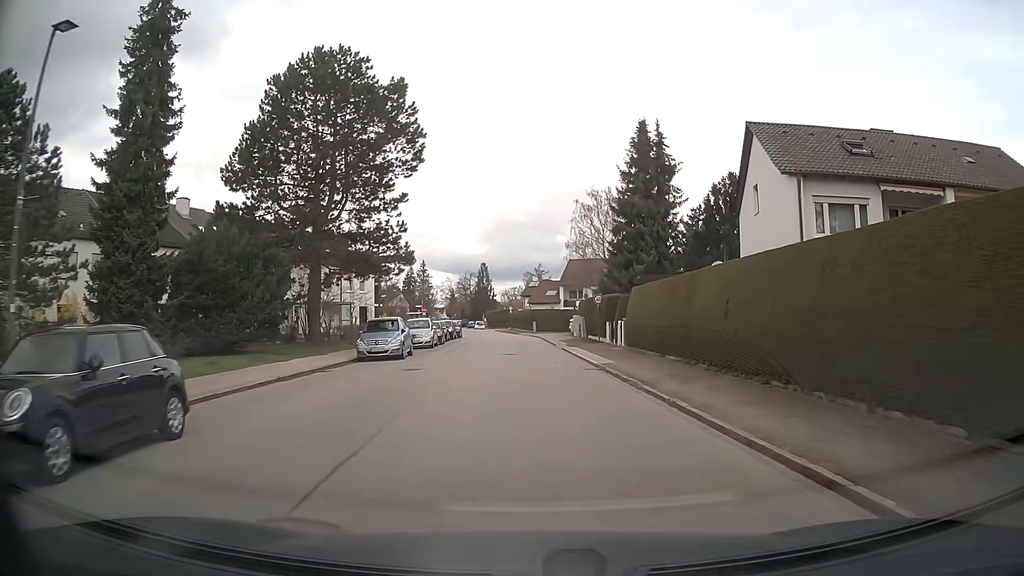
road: residential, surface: asphalt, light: Day
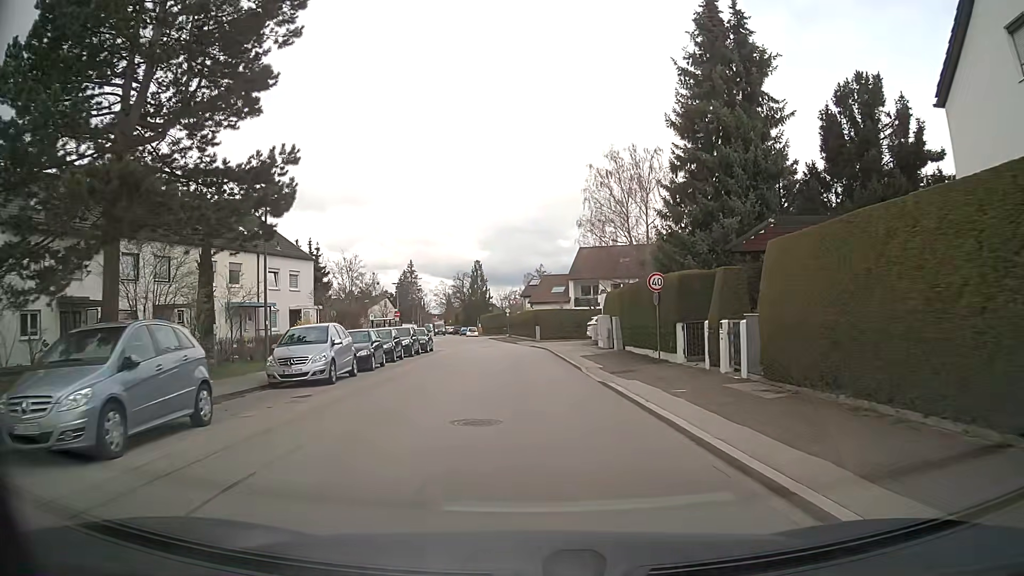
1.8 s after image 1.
(0.0, +18.6) m; 0°
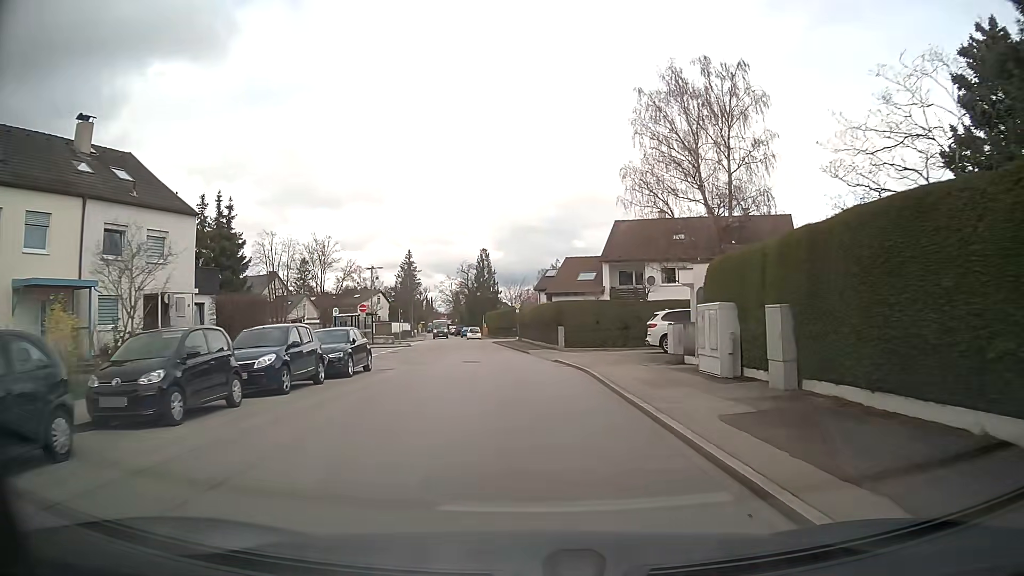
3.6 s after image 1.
(-0.3, +19.1) m; -1°
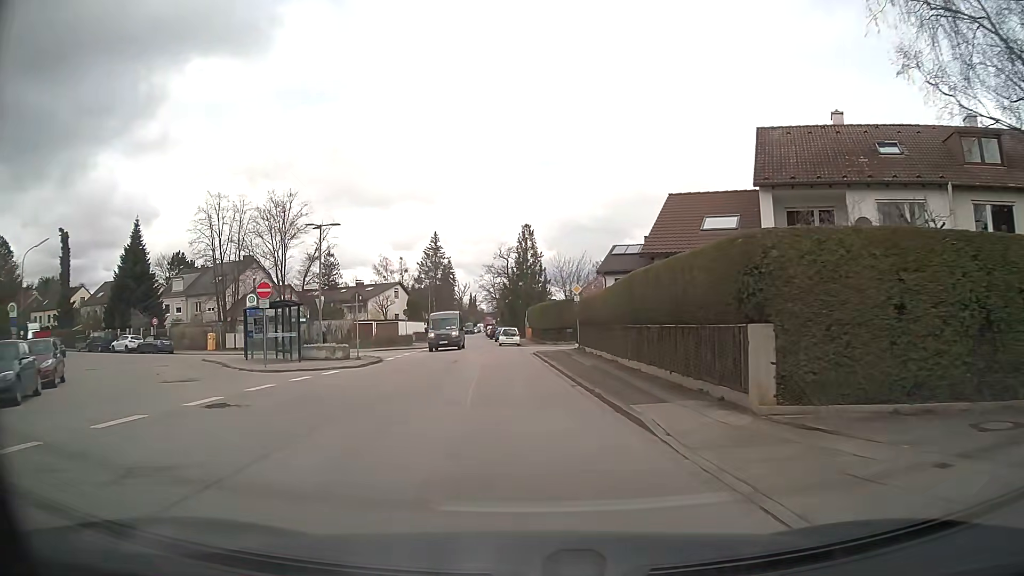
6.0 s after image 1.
(-0.9, +25.6) m; -4°
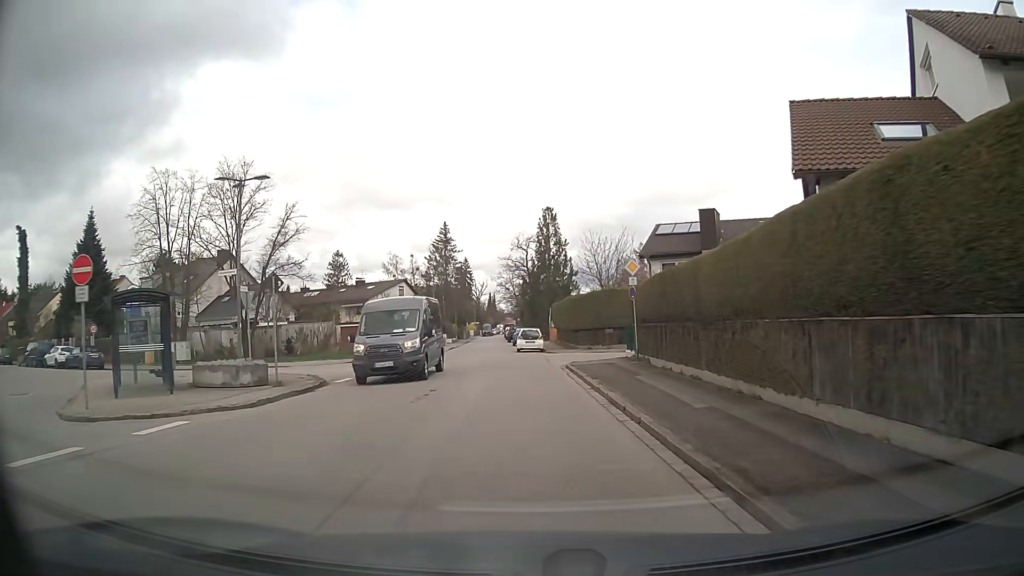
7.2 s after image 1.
(-0.2, +12.0) m; -2°
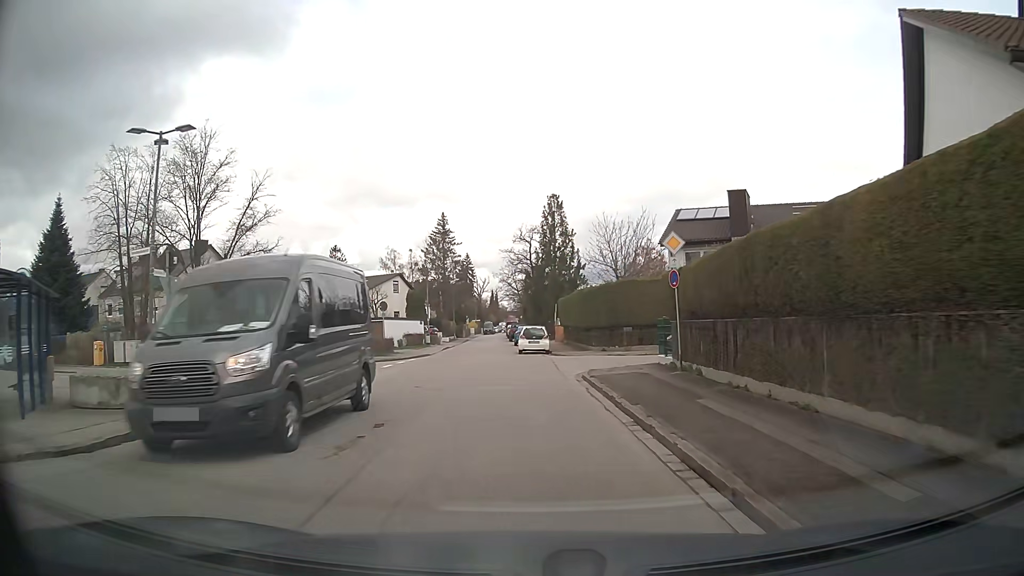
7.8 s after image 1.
(0.0, +5.8) m; 0°
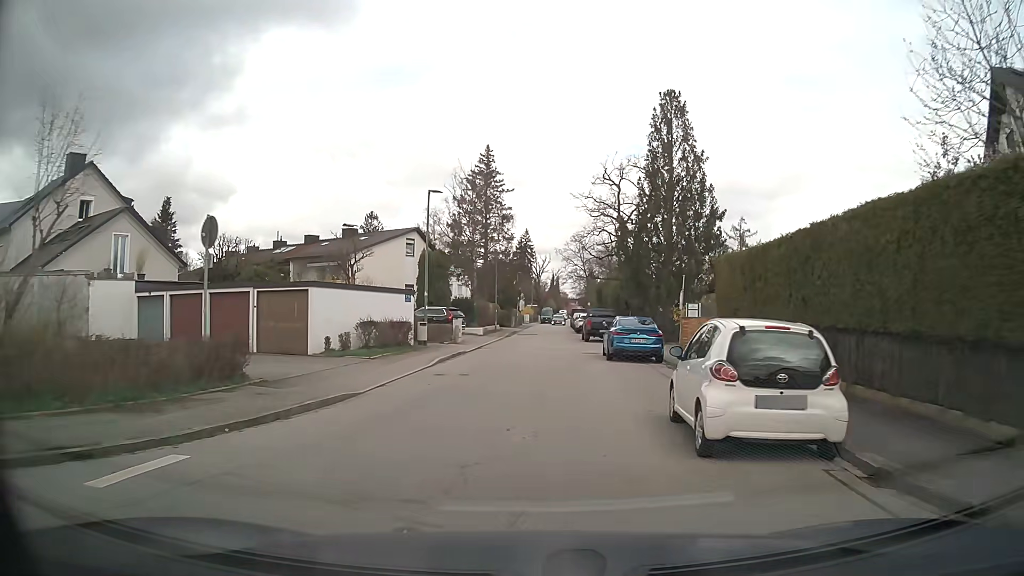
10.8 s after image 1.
(-1.5, +28.2) m; -4°
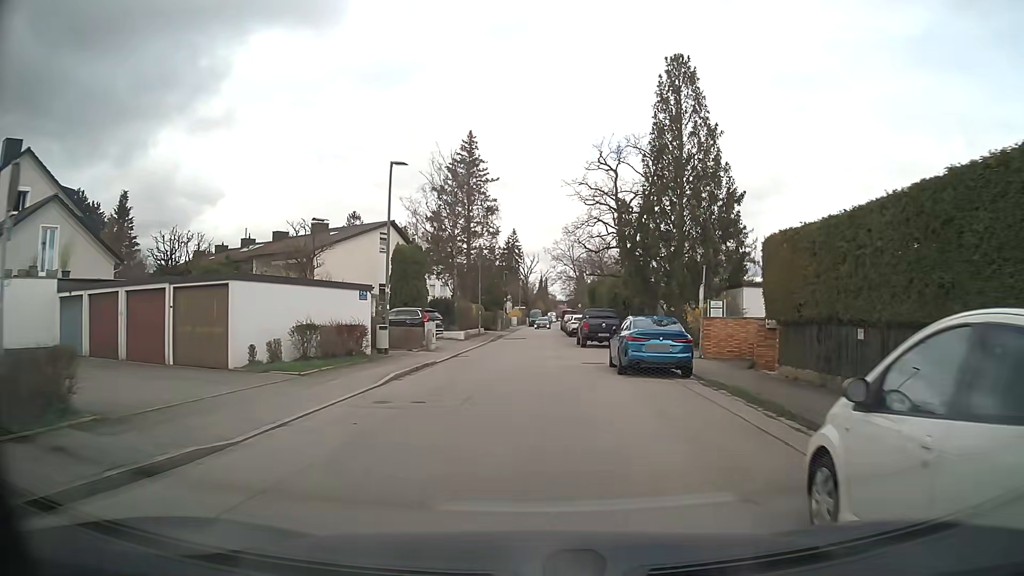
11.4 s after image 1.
(-0.1, +5.3) m; -1°
